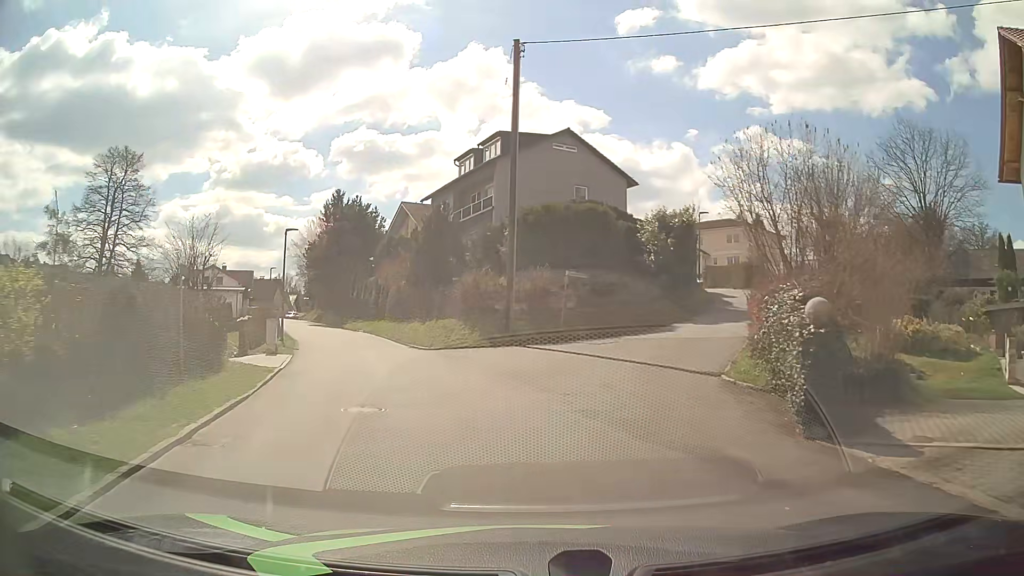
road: residential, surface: asphalt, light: Day
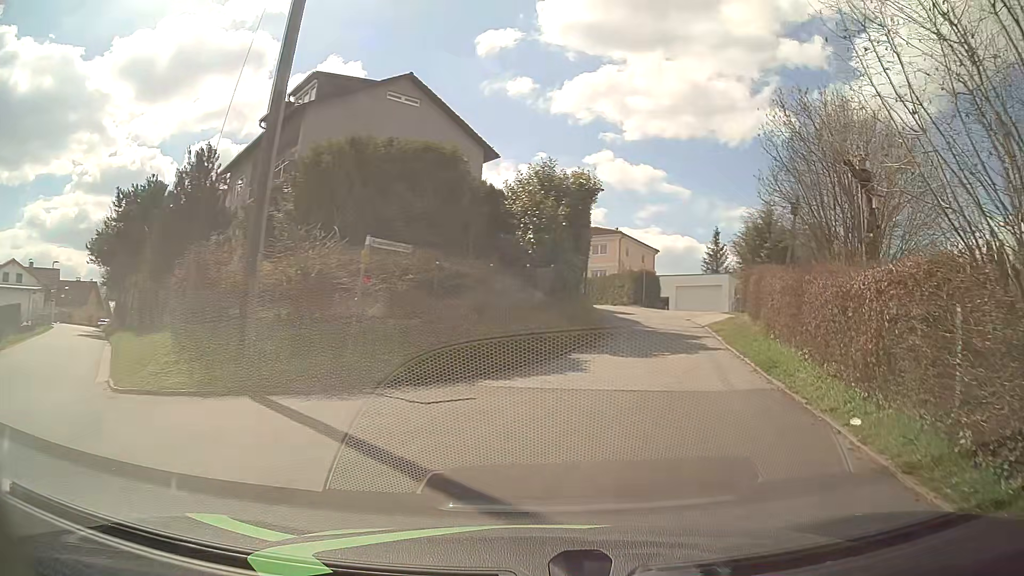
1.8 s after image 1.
(+0.8, +13.2) m; +12°
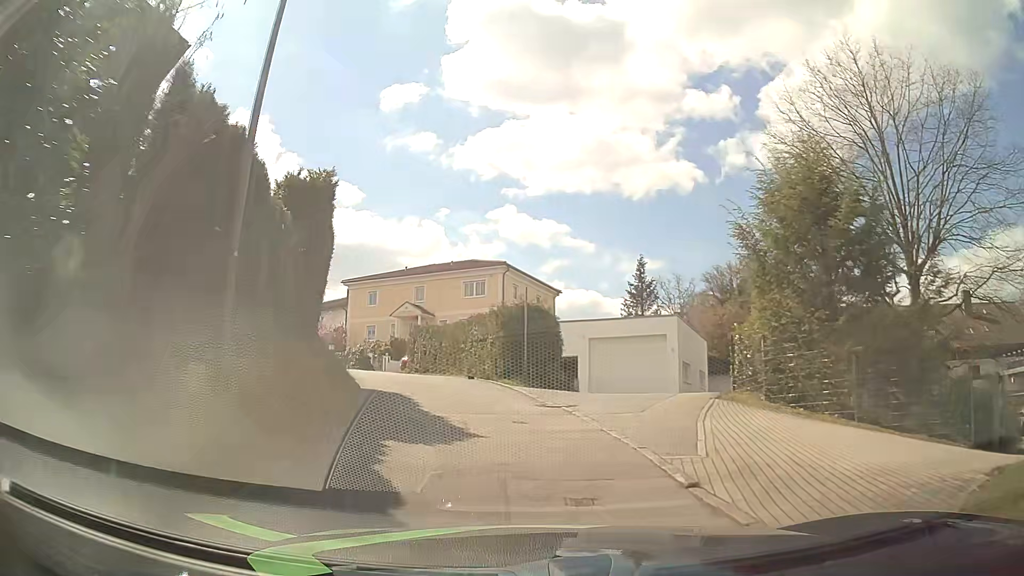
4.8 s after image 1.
(+4.2, +21.3) m; +10°
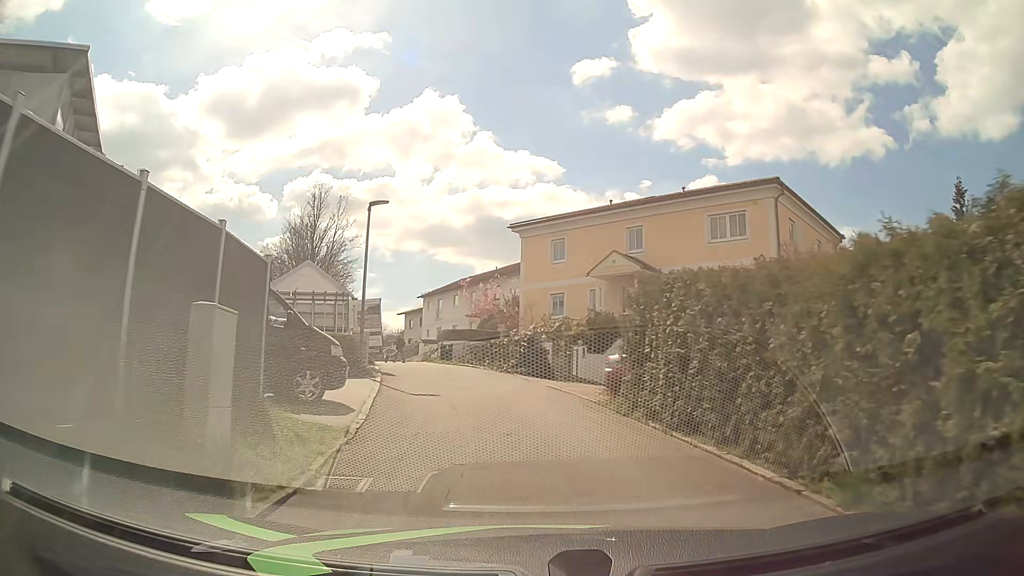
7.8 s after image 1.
(-3.7, +20.6) m; -17°
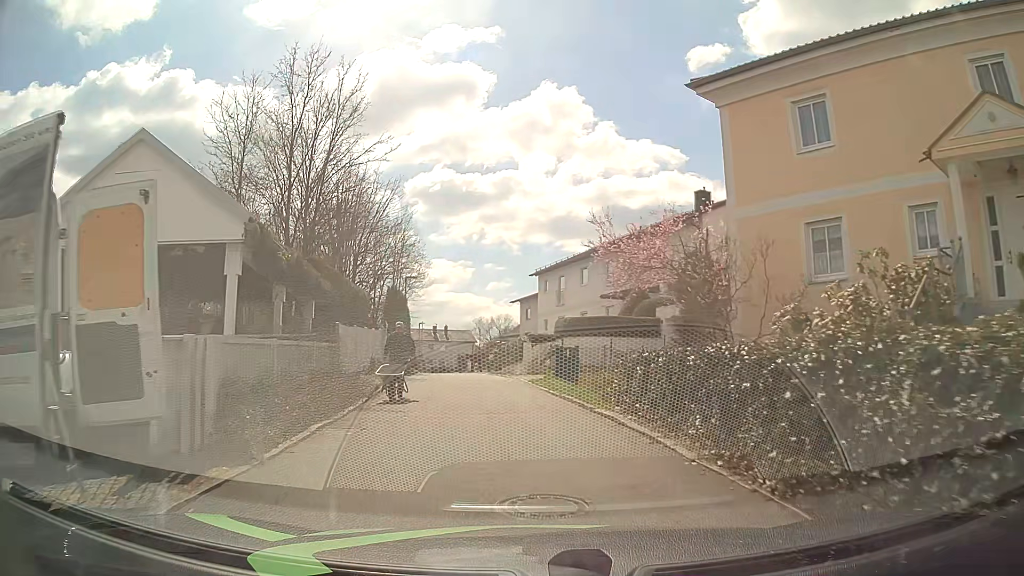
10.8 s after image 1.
(-2.3, +20.3) m; -13°
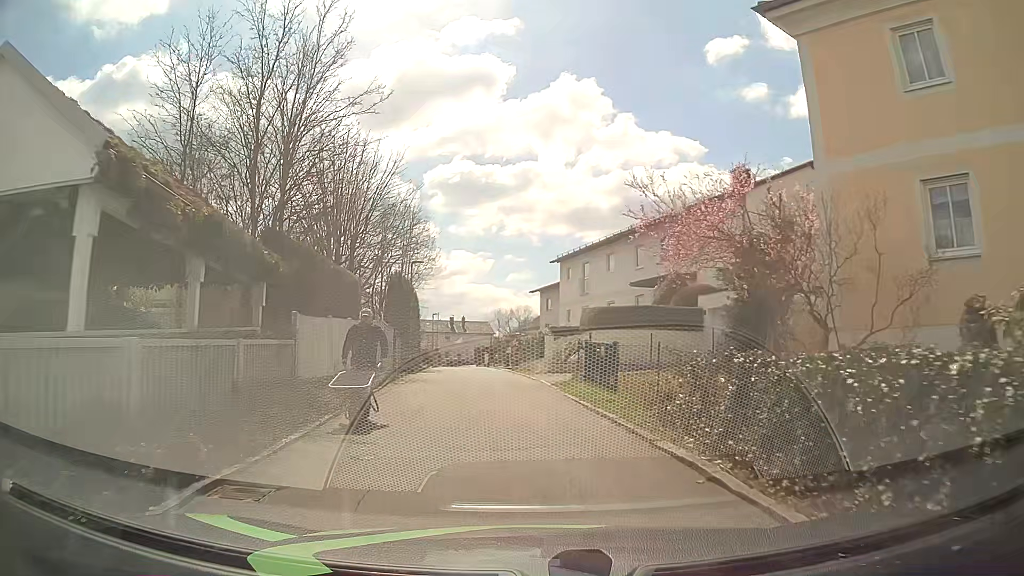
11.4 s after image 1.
(0.0, +4.0) m; -1°
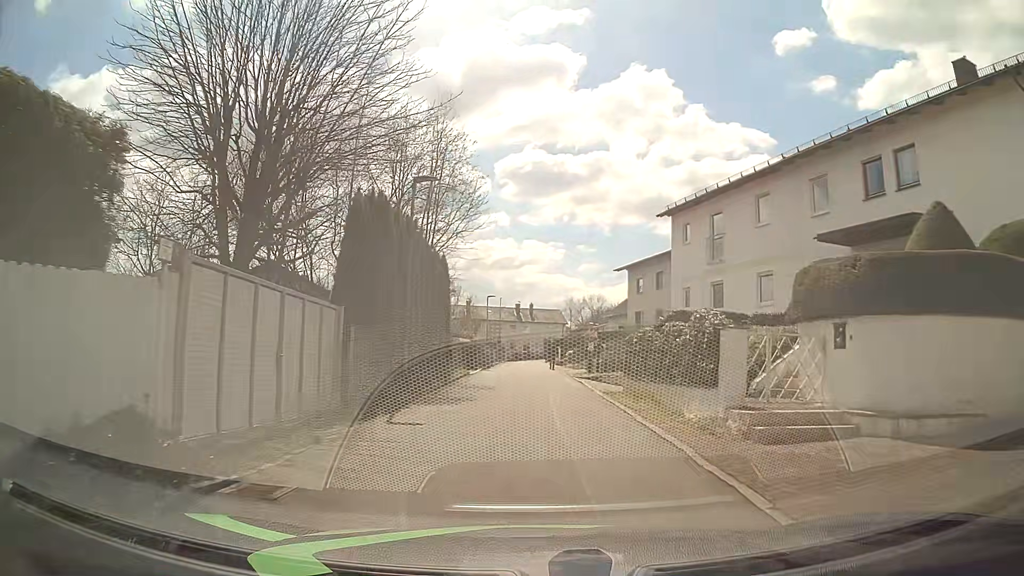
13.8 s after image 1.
(-1.2, +16.1) m; -6°
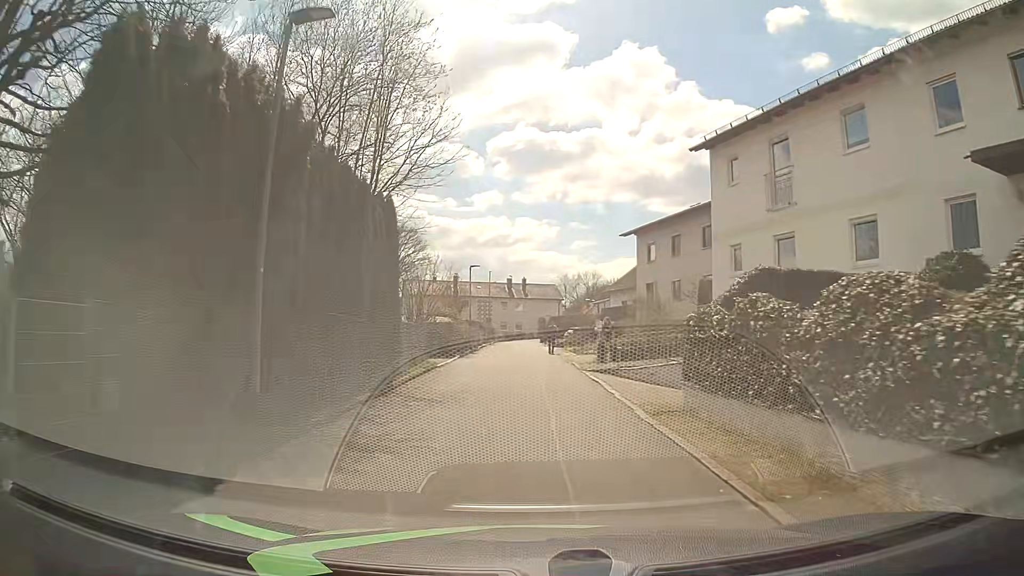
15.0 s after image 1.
(+0.1, +8.3) m; 0°
(0, +10) (0, +20) (0, +30) (0, +40) (0, +50) (0, +60) (0, +70) (0, +80) (-9, +84) (-18, +81) m
